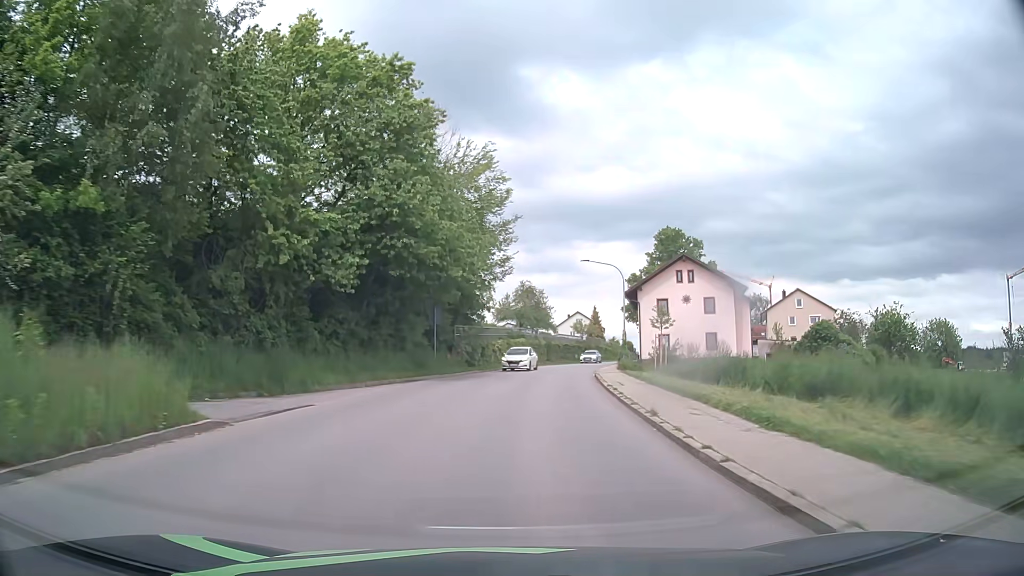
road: tertiary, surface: asphalt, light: Day
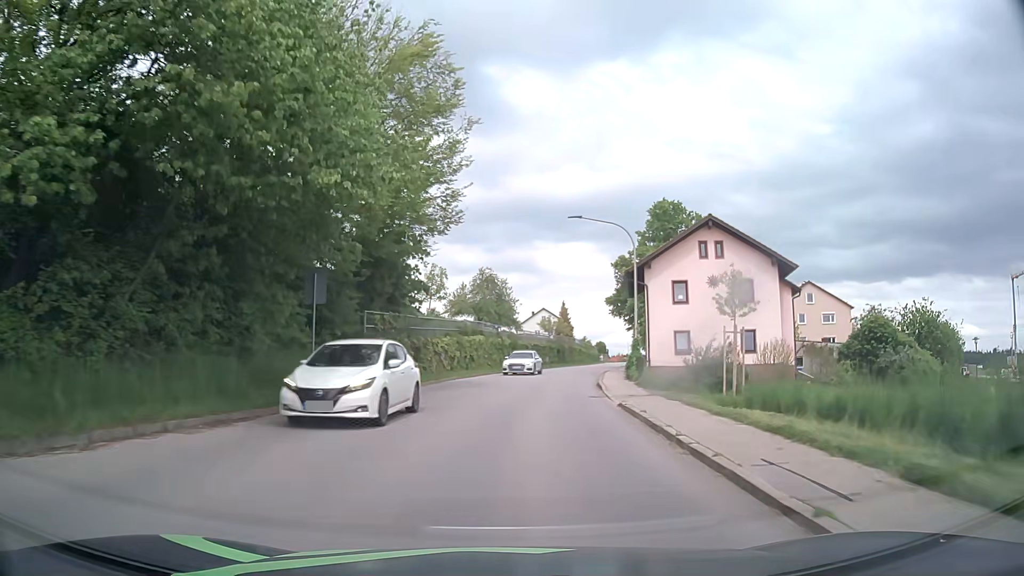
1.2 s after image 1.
(+0.4, +16.0) m; +3°
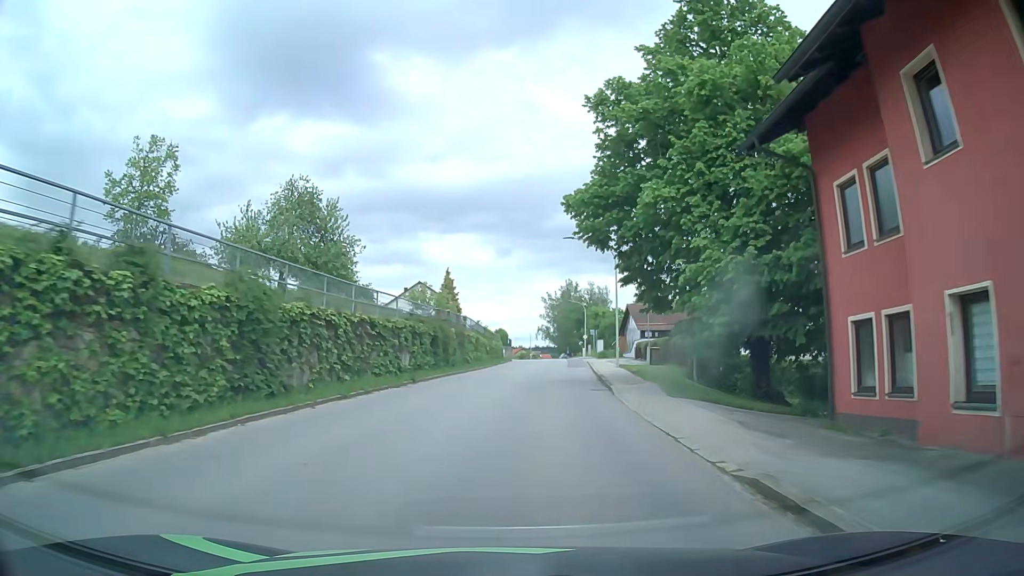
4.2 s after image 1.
(+3.3, +39.7) m; +10°
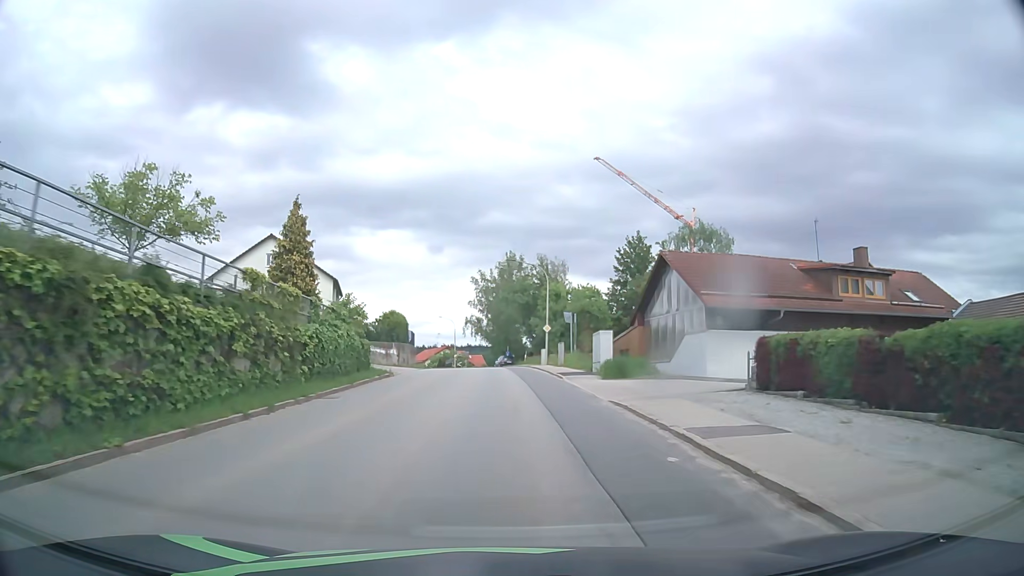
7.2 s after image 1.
(+2.5, +39.6) m; +6°
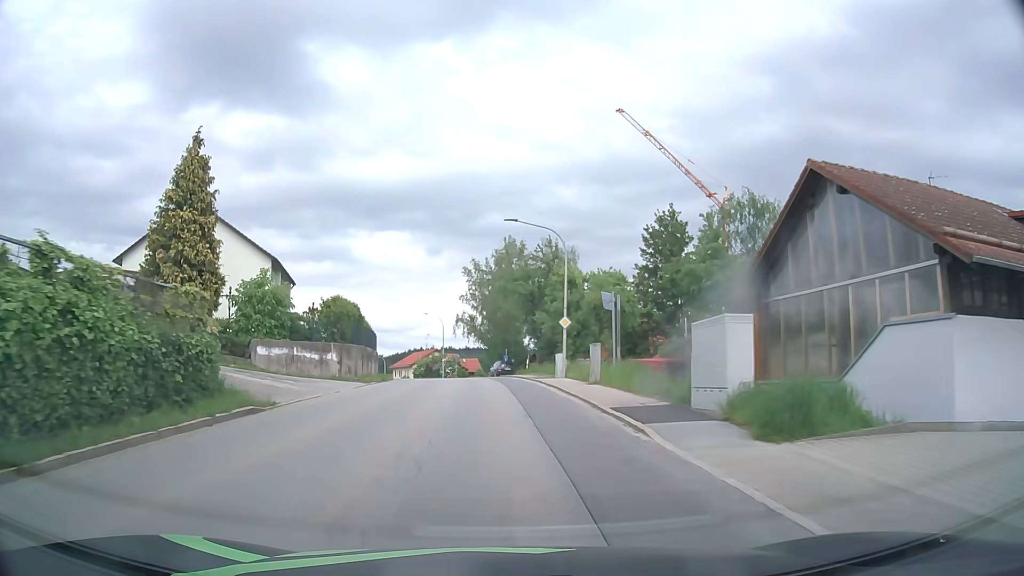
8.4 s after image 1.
(+0.1, +15.9) m; 0°
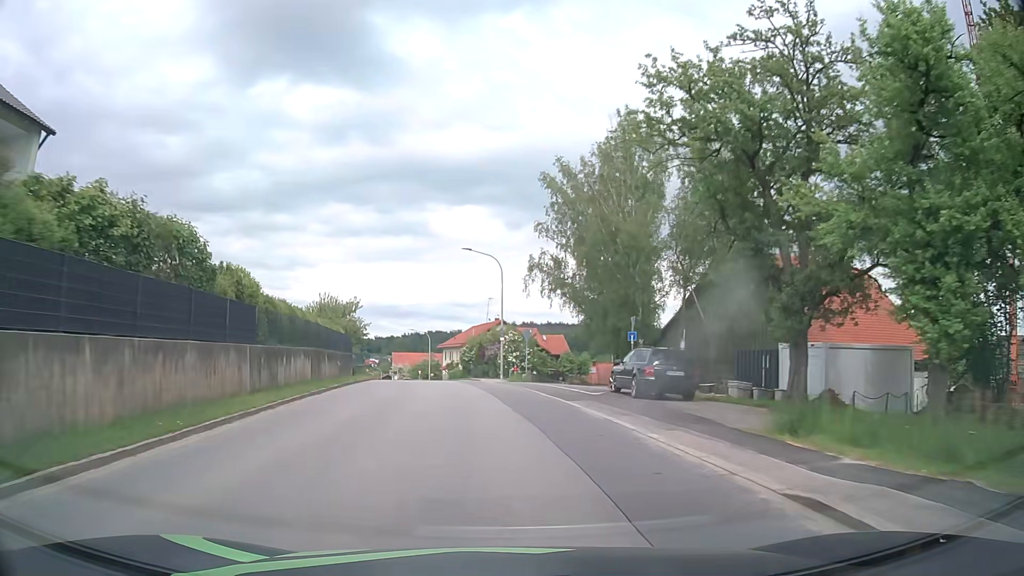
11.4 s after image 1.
(-2.0, +39.8) m; -7°
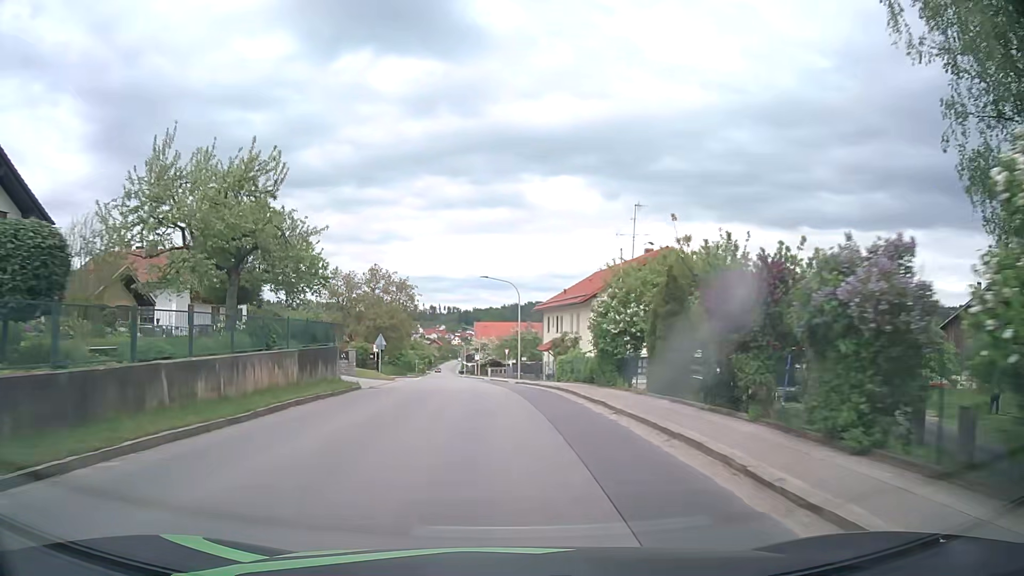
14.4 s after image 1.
(-3.5, +40.6) m; -9°
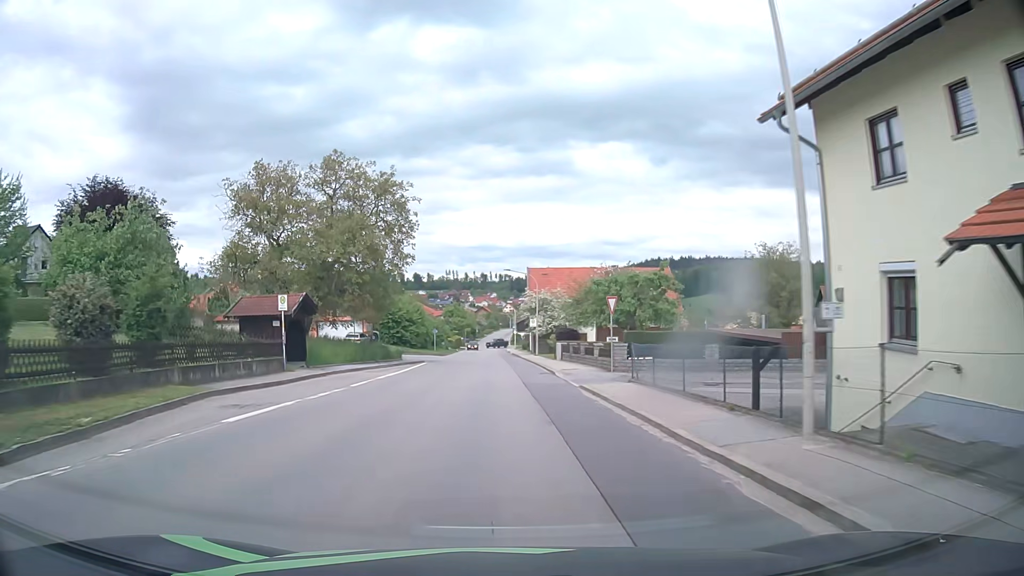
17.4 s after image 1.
(-1.7, +41.4) m; -4°
(0, +10) (0, +20) (0, +30) (0, +40) (-1, +50) (-1, +60) (-1, +70) (-2, +80) (-2, +90) (-2, +100) m
